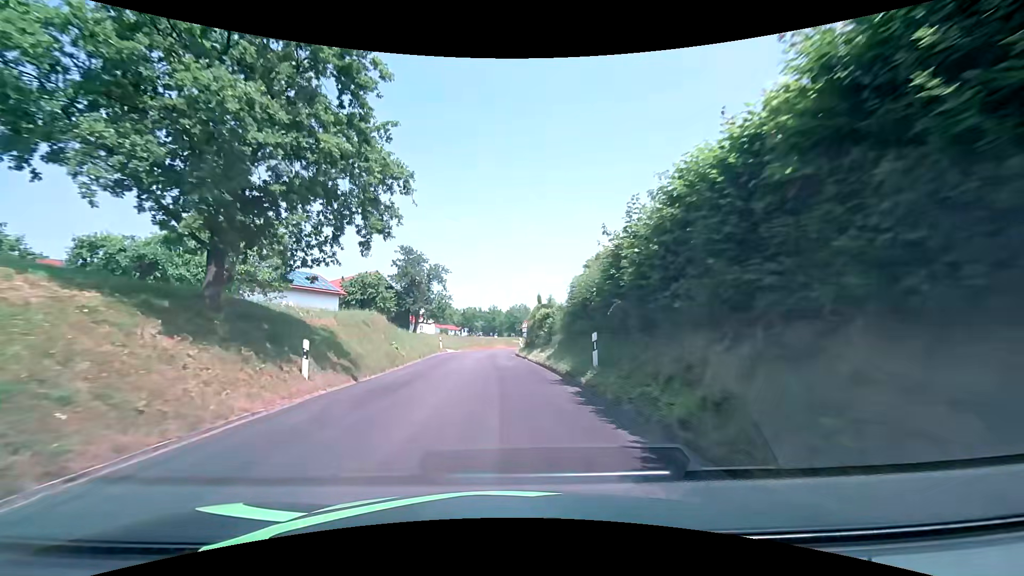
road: tertiary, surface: asphalt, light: Day
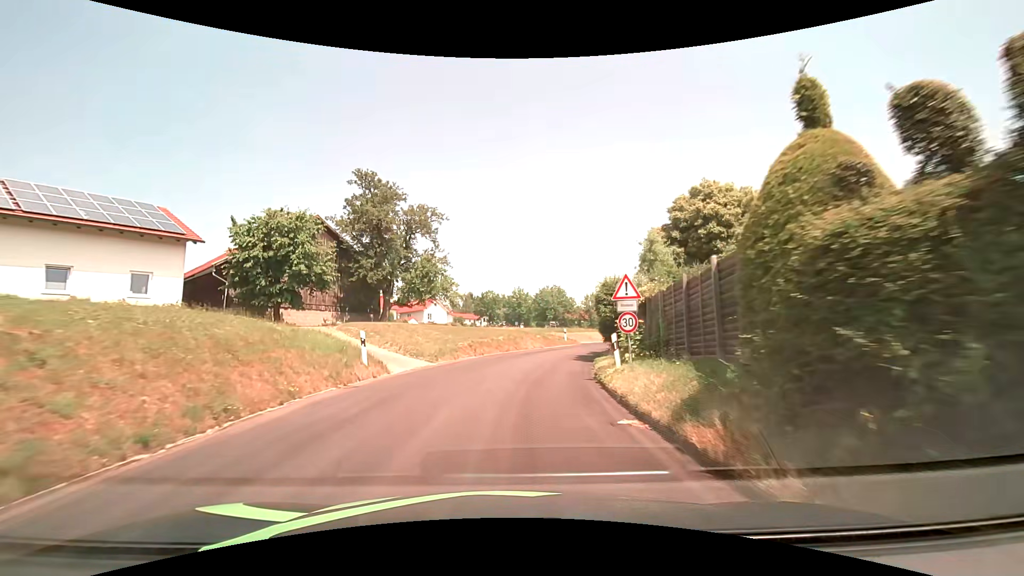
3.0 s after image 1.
(-1.0, +30.9) m; -3°
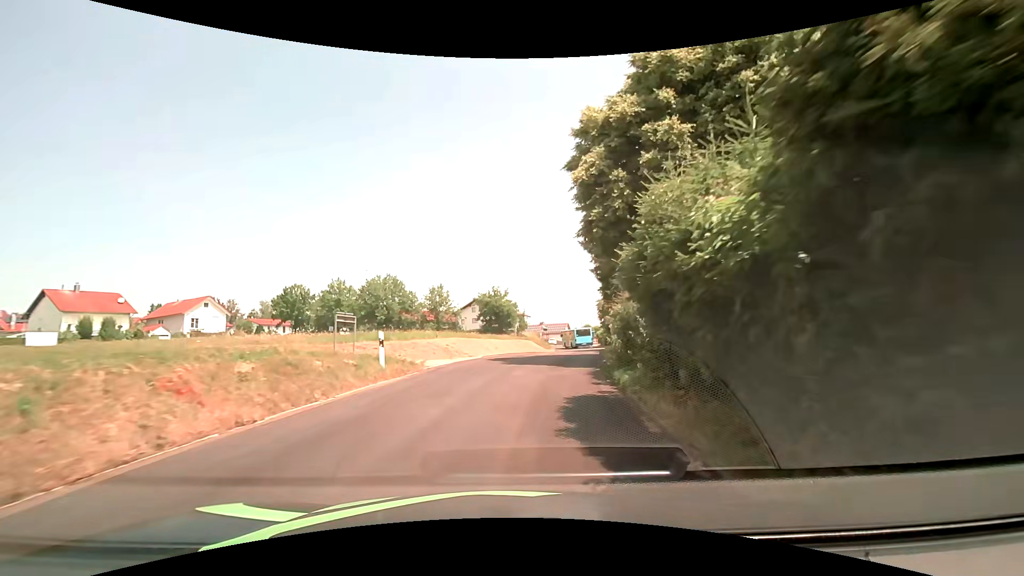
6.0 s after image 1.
(+3.4, +29.5) m; +17°
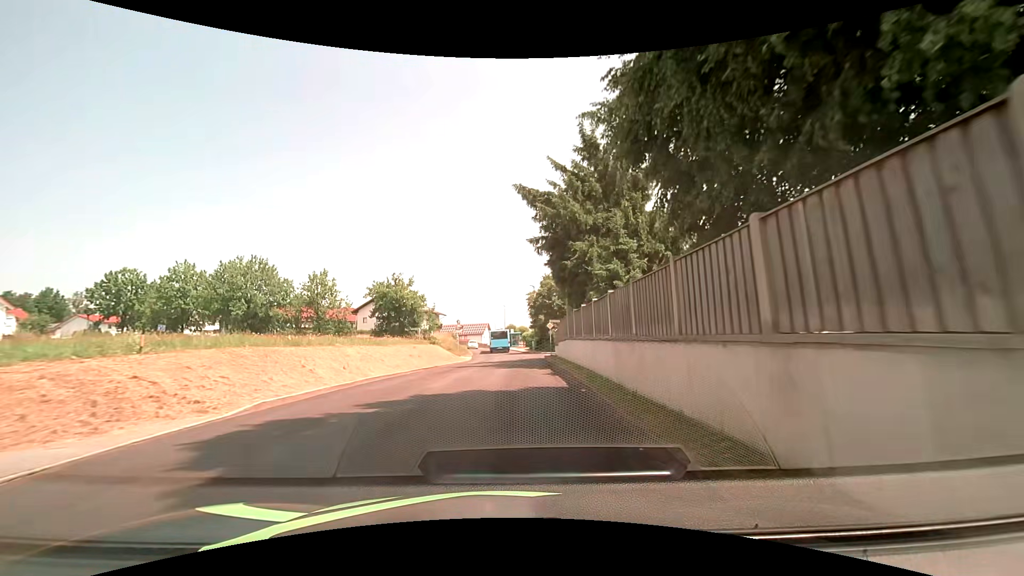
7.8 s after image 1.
(+1.7, +16.7) m; +10°
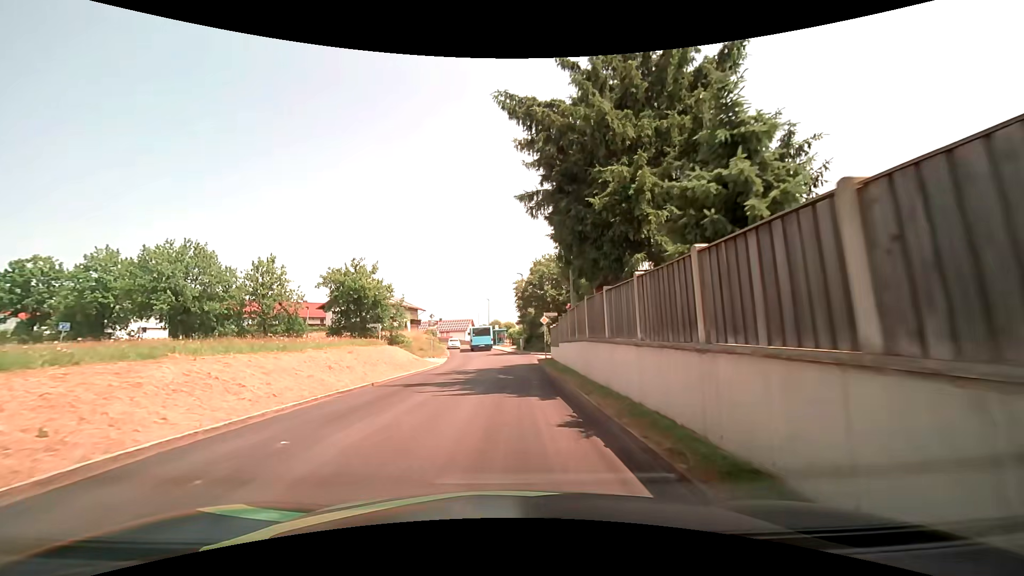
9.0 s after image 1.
(+0.2, +9.5) m; +1°
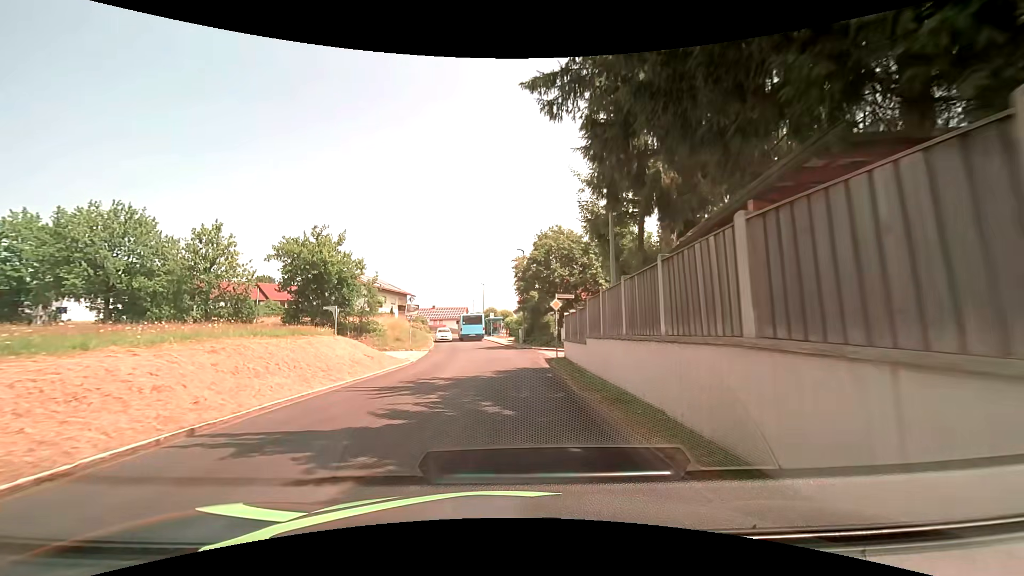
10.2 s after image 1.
(+0.1, +9.4) m; 0°
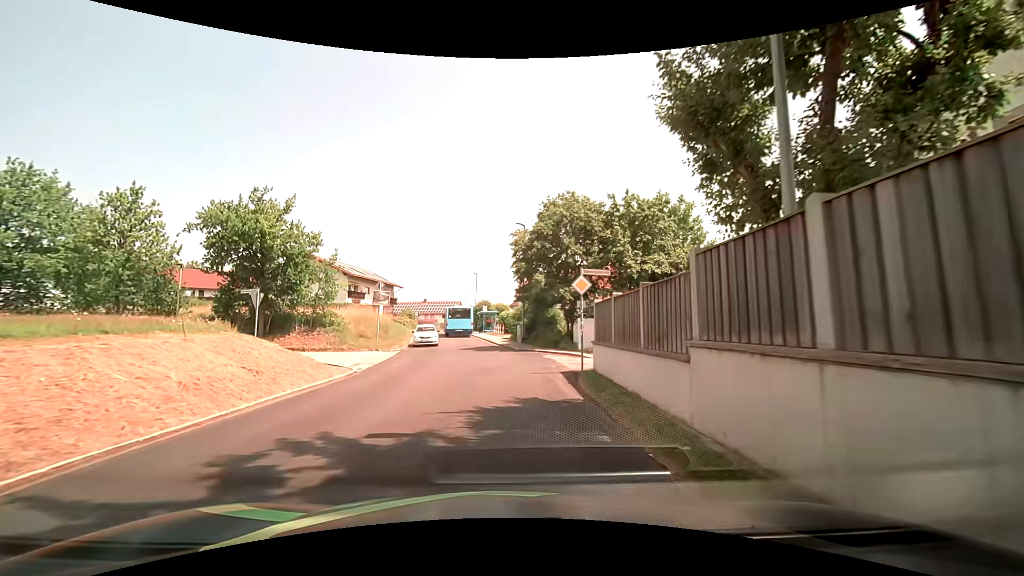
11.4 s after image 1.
(+0.1, +8.8) m; 0°
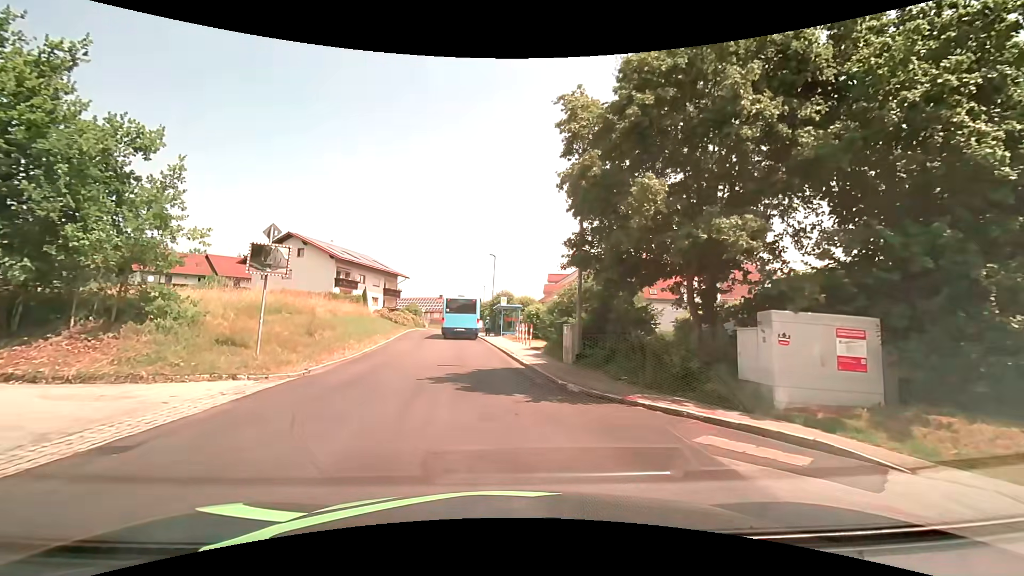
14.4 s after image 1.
(-0.2, +17.4) m; -2°
